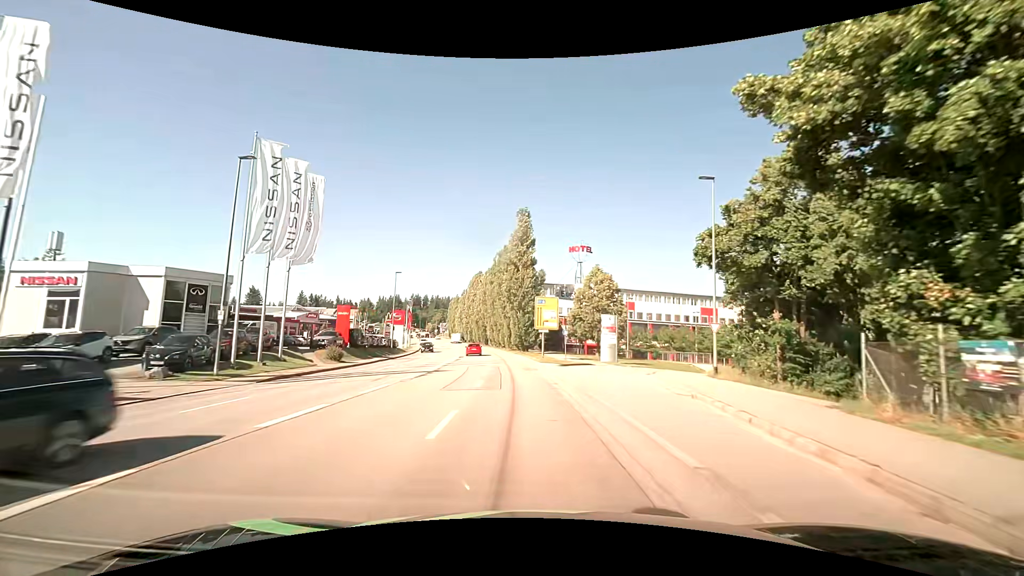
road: tertiary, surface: asphalt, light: Day
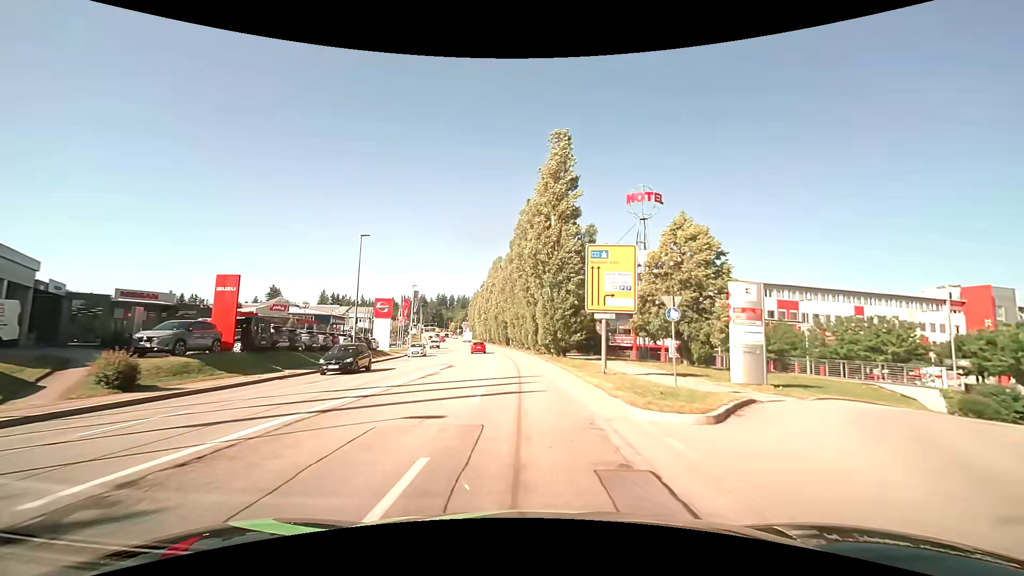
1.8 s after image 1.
(-0.7, +22.7) m; -3°
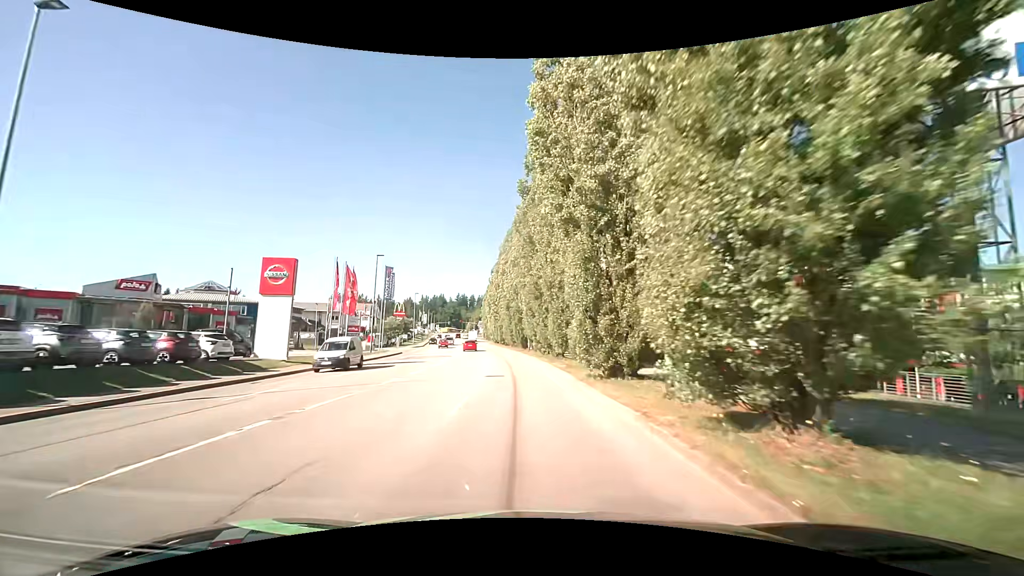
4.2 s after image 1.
(-0.7, +29.7) m; -3°
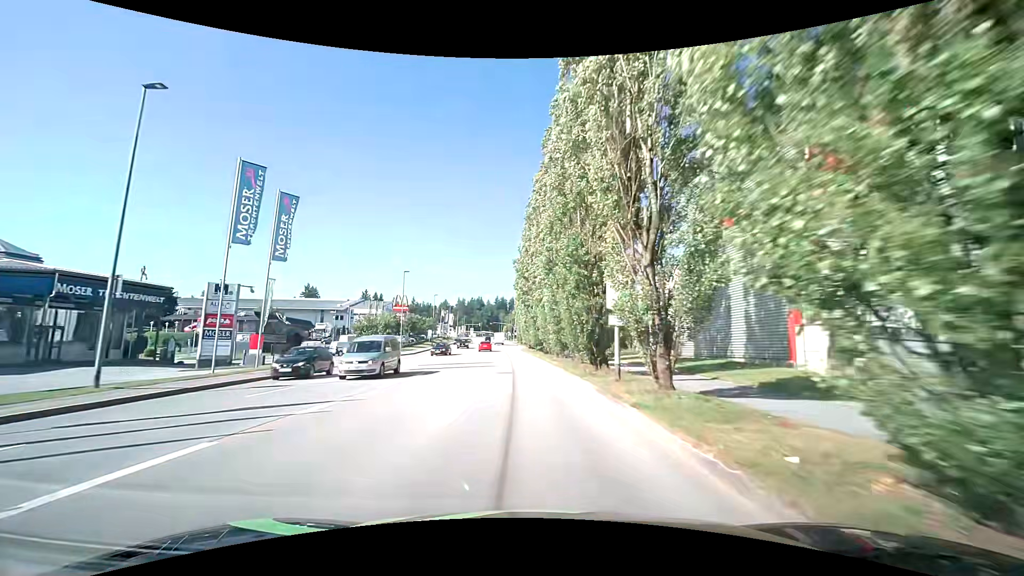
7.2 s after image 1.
(-1.6, +36.9) m; -5°
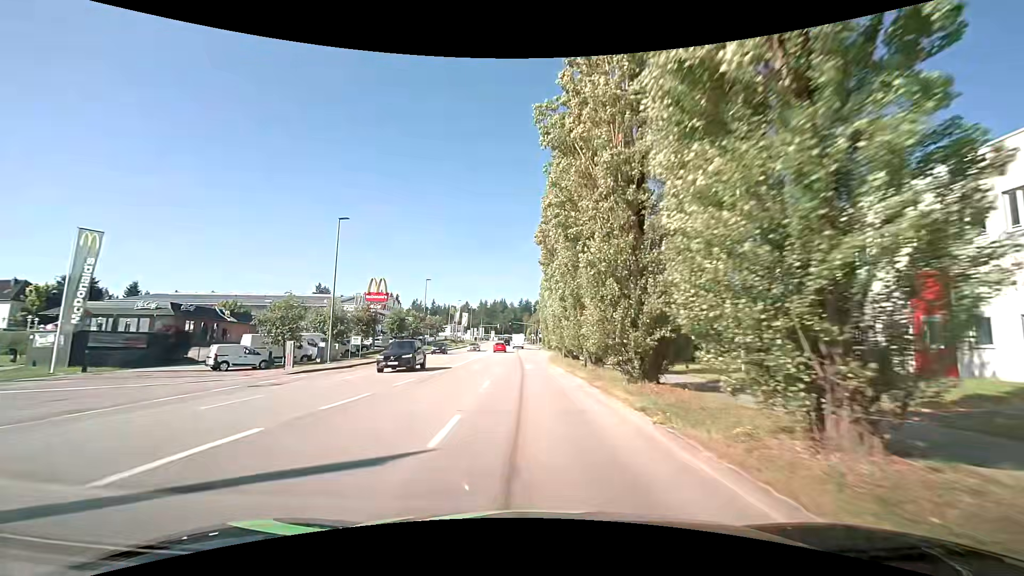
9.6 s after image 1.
(-0.9, +29.3) m; -3°
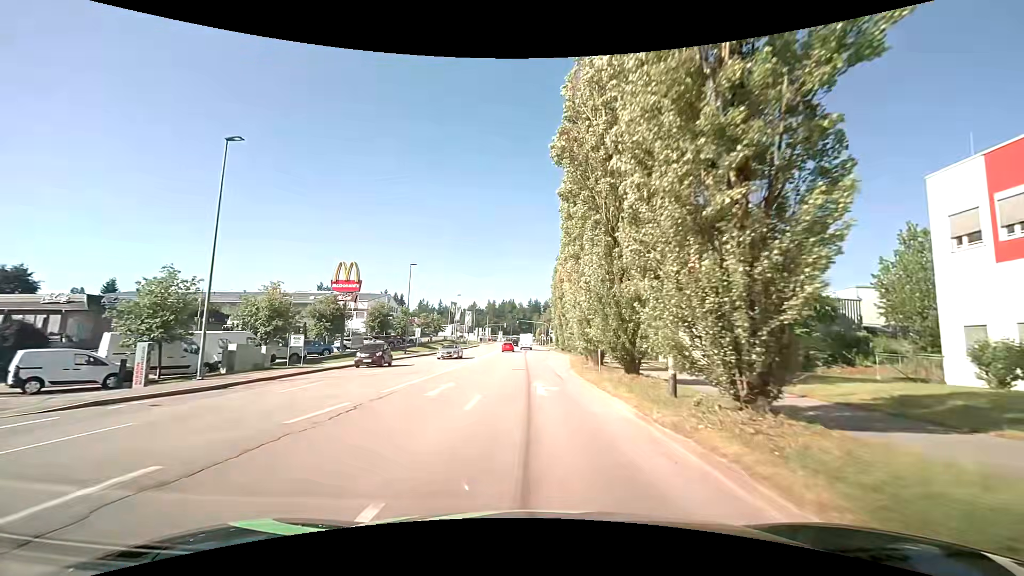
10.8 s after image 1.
(-0.1, +14.5) m; -1°
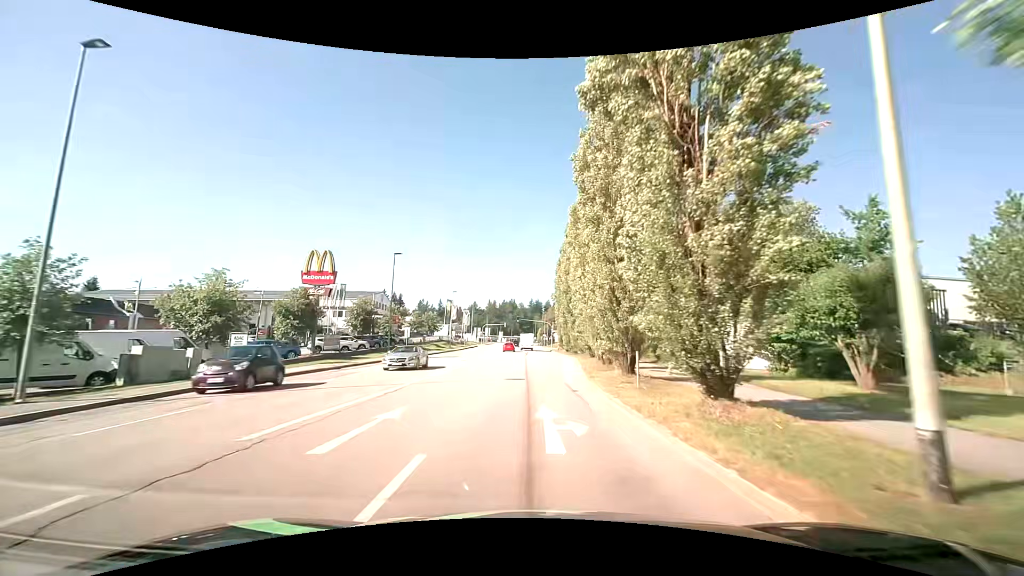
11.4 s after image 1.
(0.0, +7.2) m; 0°
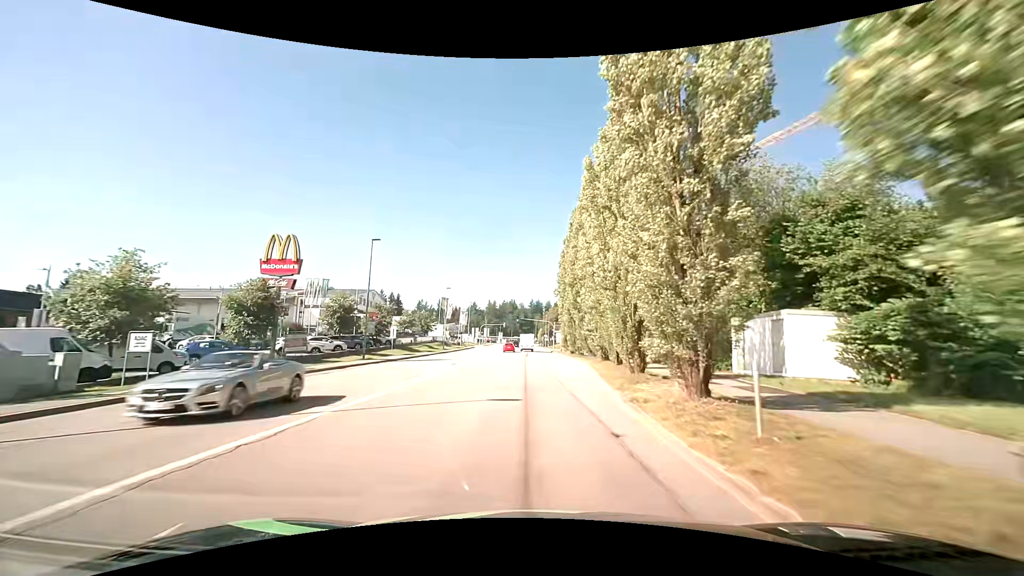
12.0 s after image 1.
(-0.1, +7.1) m; 0°
